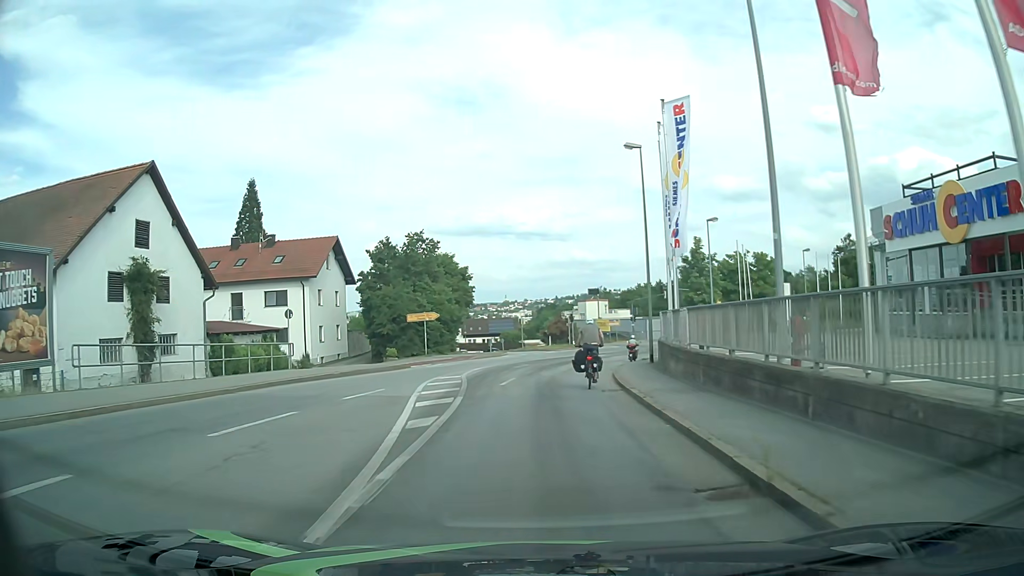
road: tertiary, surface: asphalt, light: Day
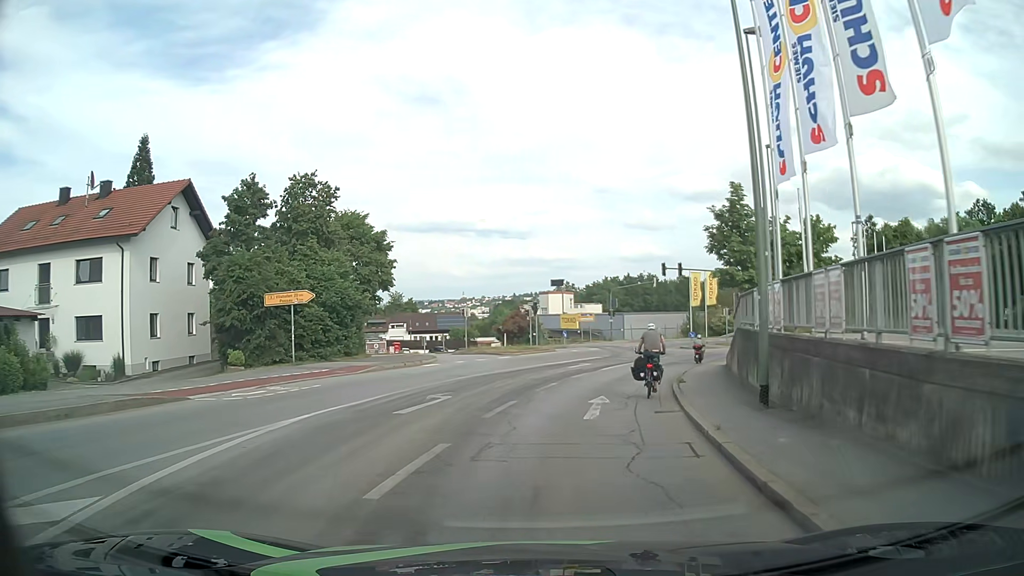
(+0.5, +19.4) m; +3°
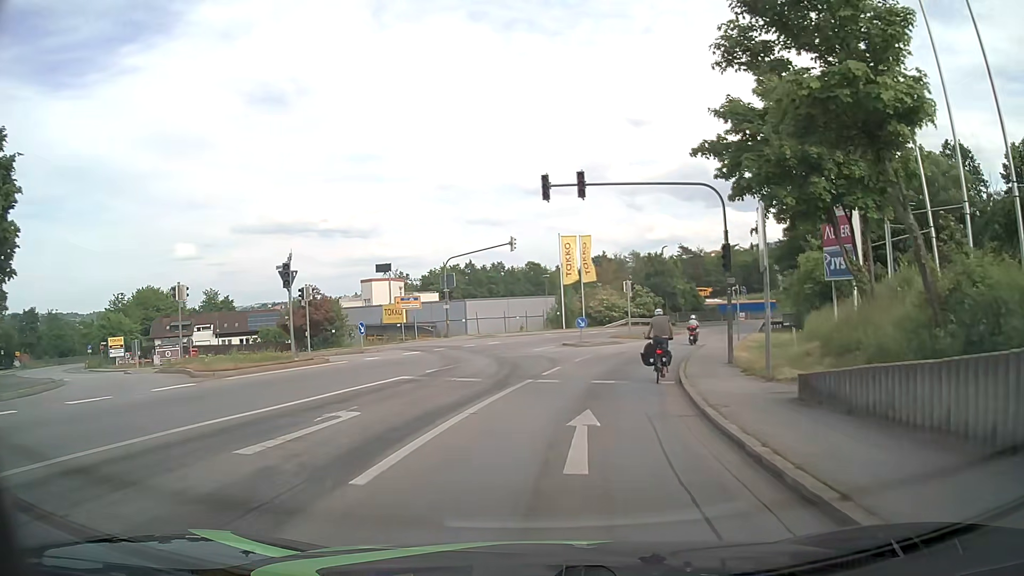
(+2.9, +23.7) m; +14°
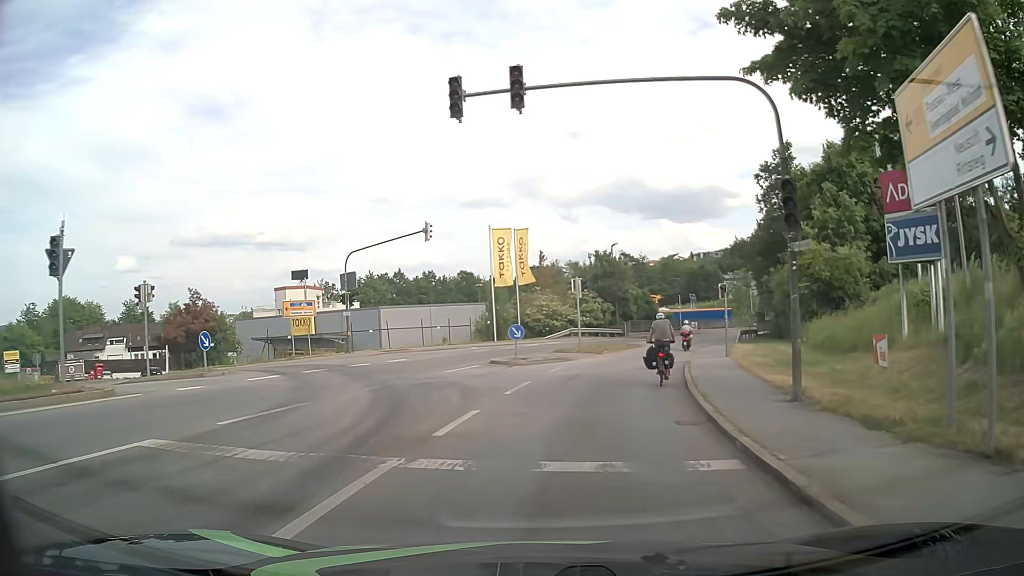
(+0.4, +9.8) m; +4°
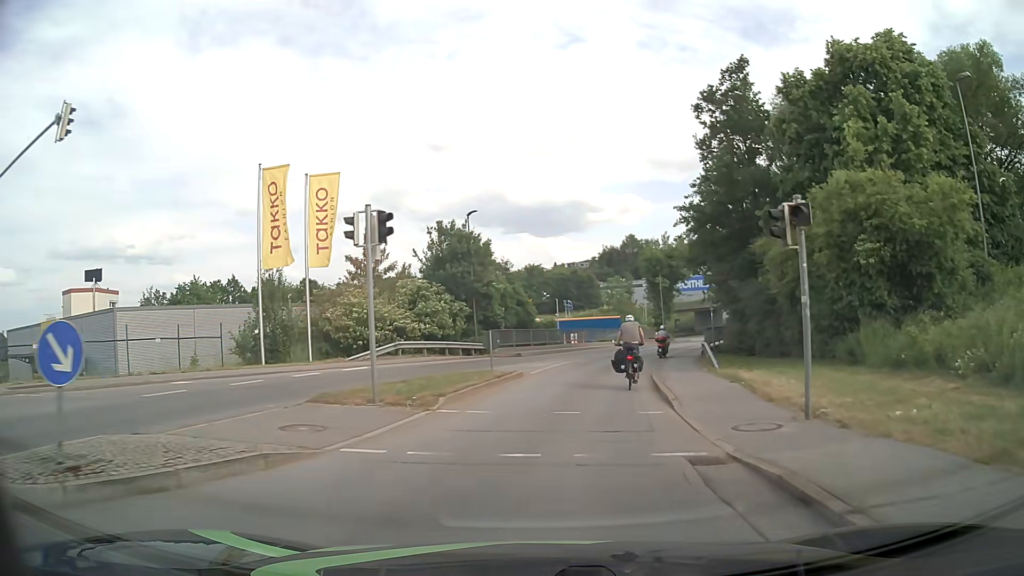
(+2.4, +20.0) m; +13°
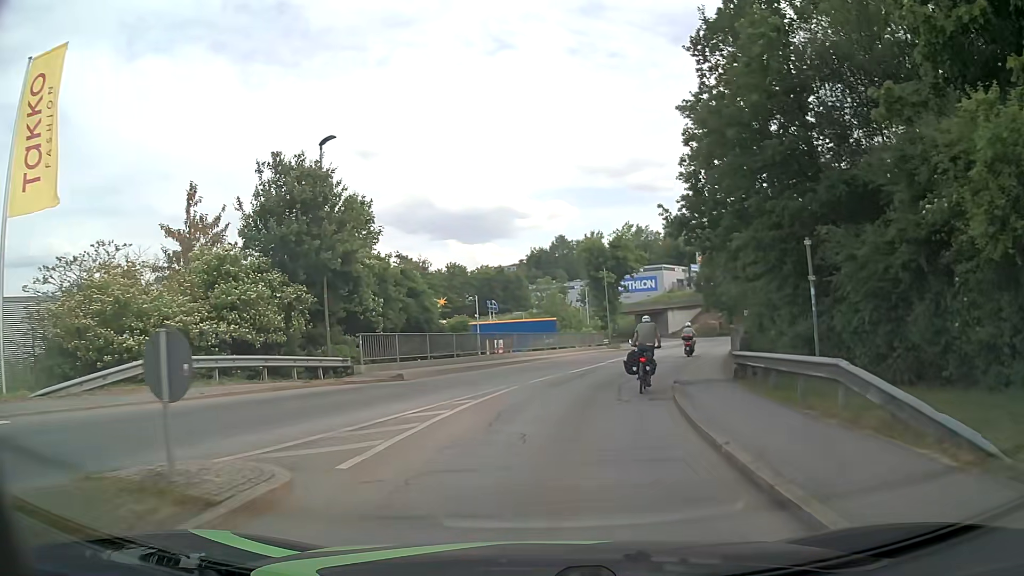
(+0.8, +15.1) m; +6°
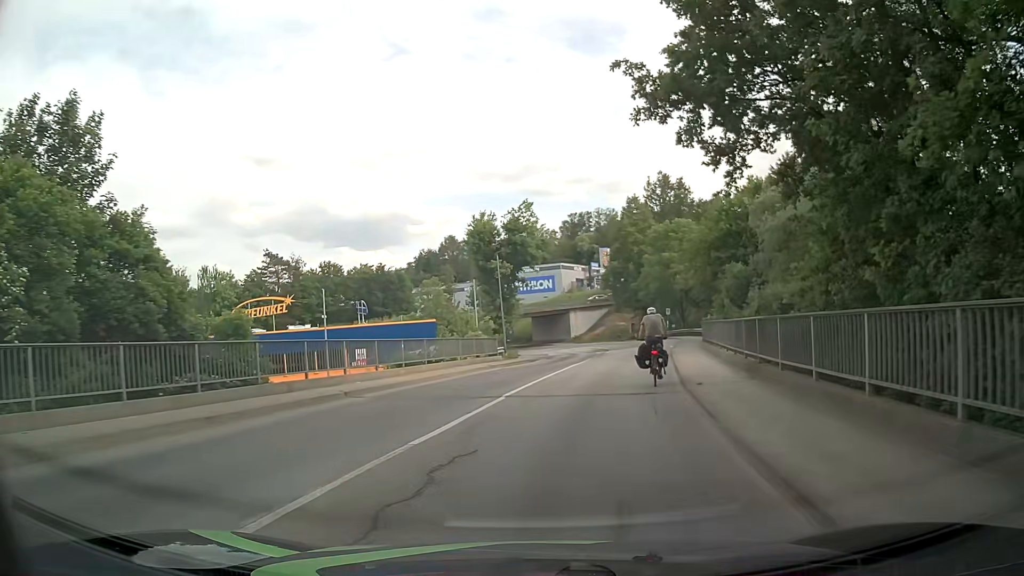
(+1.1, +14.7) m; +9°
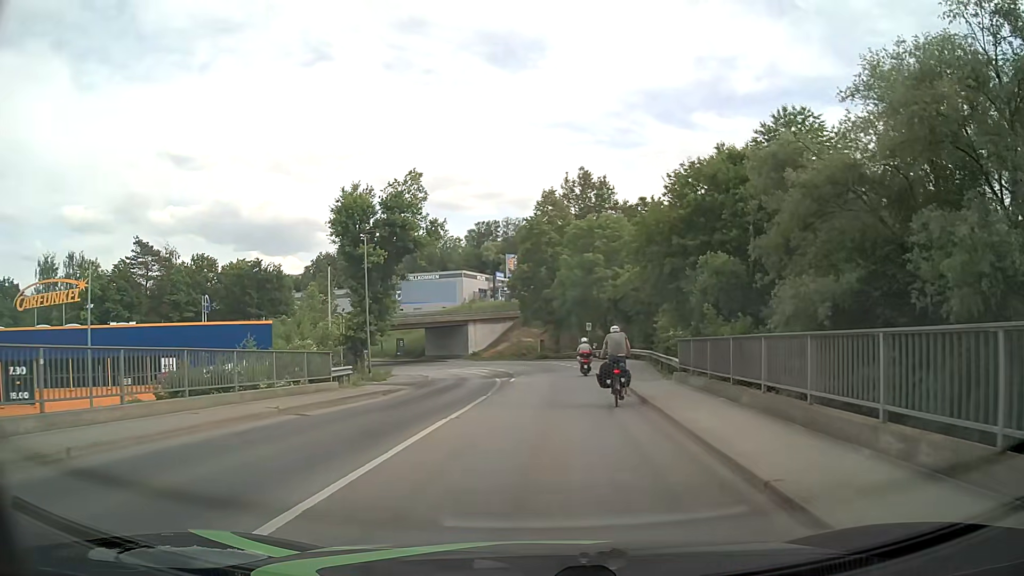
(+1.1, +14.9) m; +8°
(0, +10) (+1, +20) (+1, +30) (0, +40) (-1, +50) (-4, +60) (-7, +69) (-11, +78) (-16, +87) (-21, +95) m
